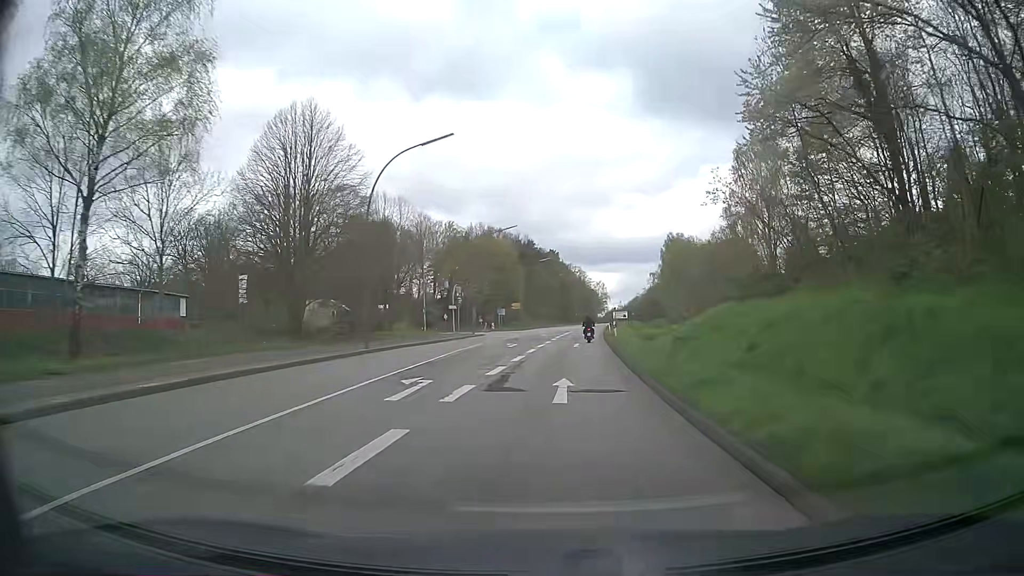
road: secondary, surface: asphalt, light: Day
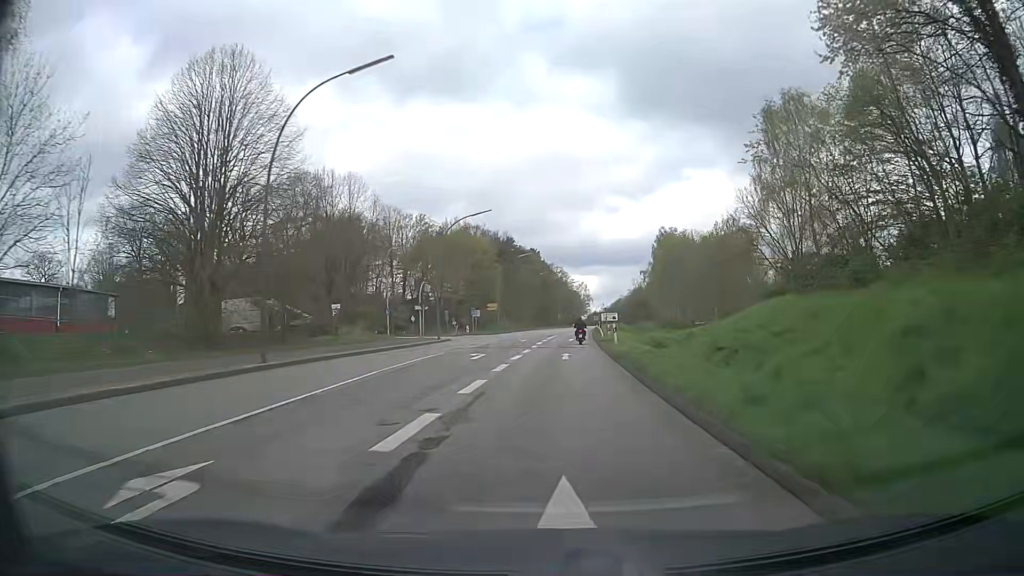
(+0.2, +10.2) m; +2°
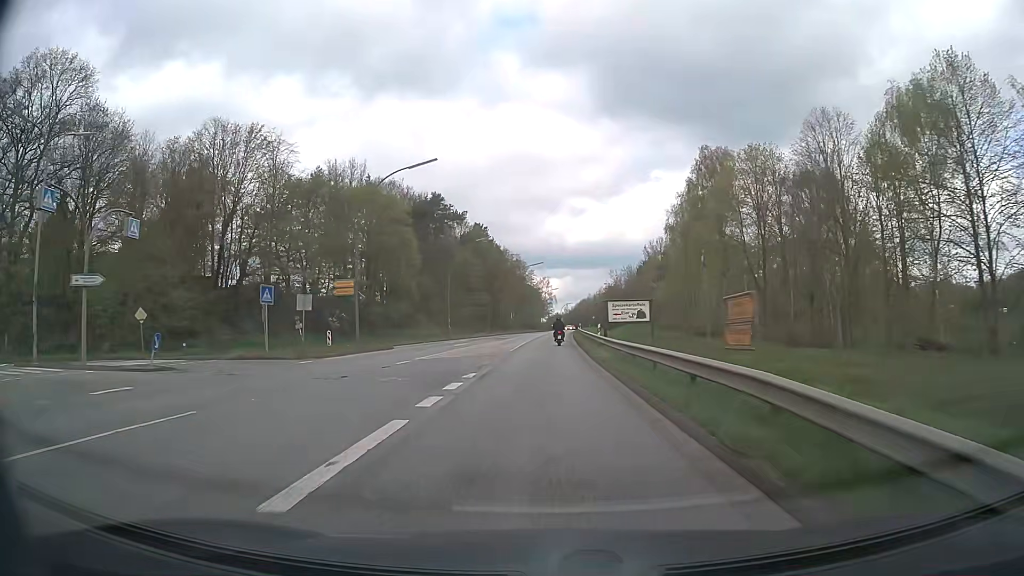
(+2.1, +50.4) m; +4°
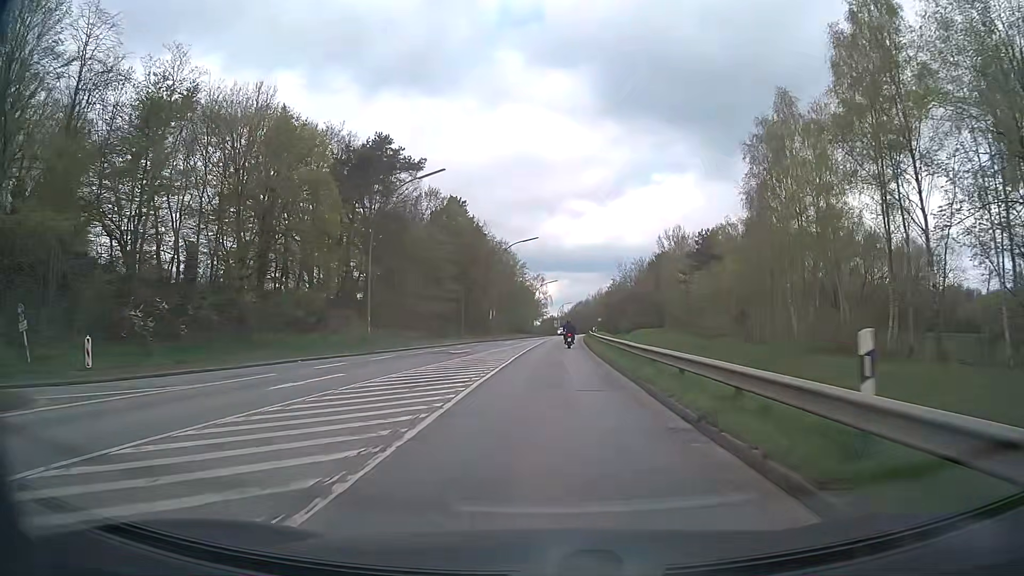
(0.0, +30.0) m; +1°
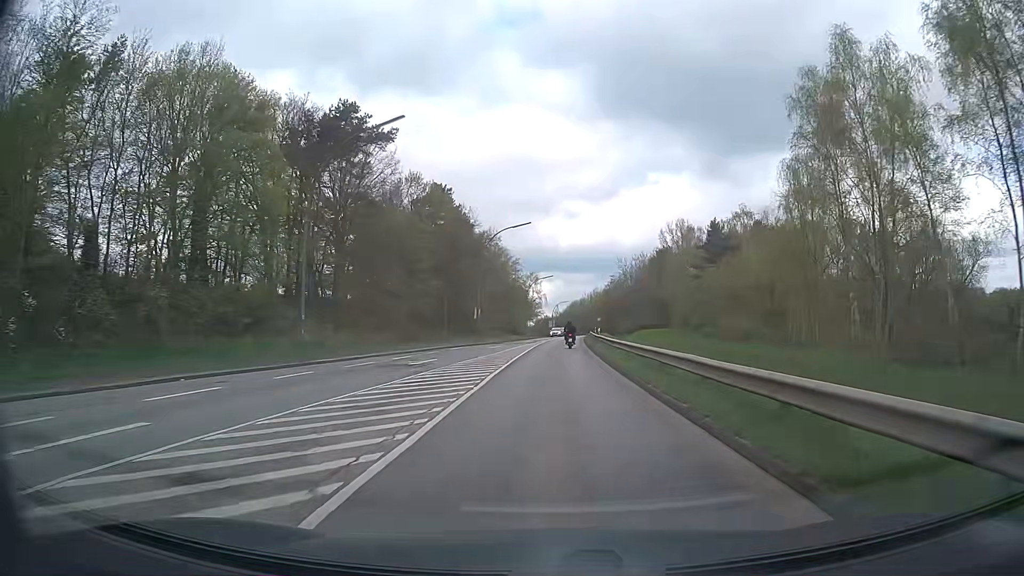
(0.0, +10.0) m; 0°
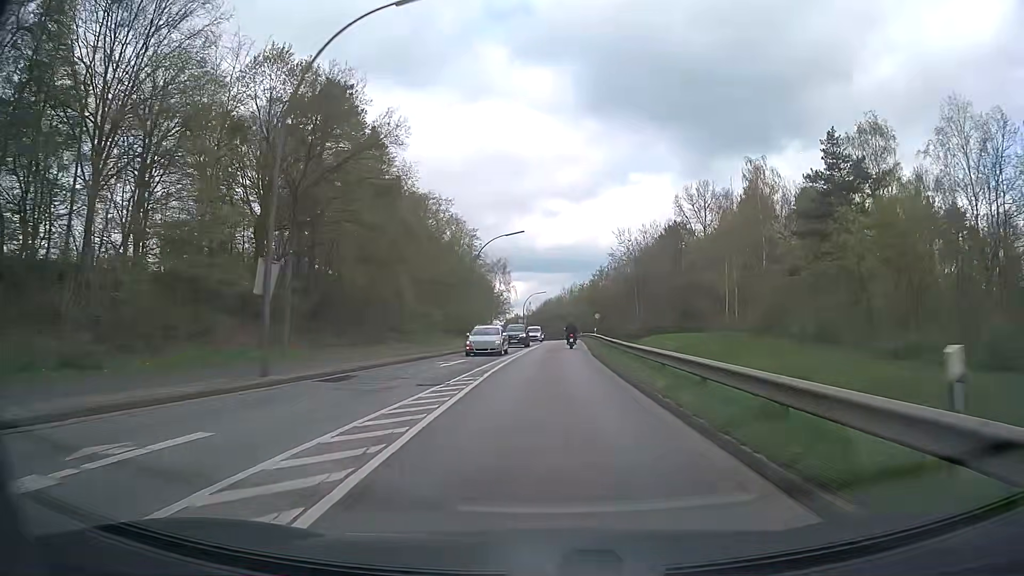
(+0.7, +40.5) m; +2°
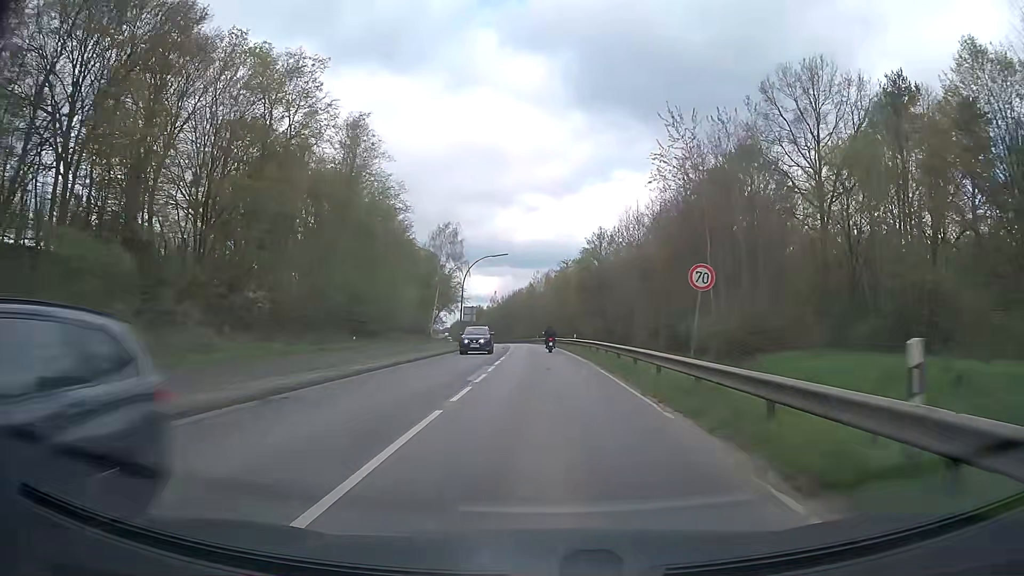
(+1.5, +51.6) m; +3°
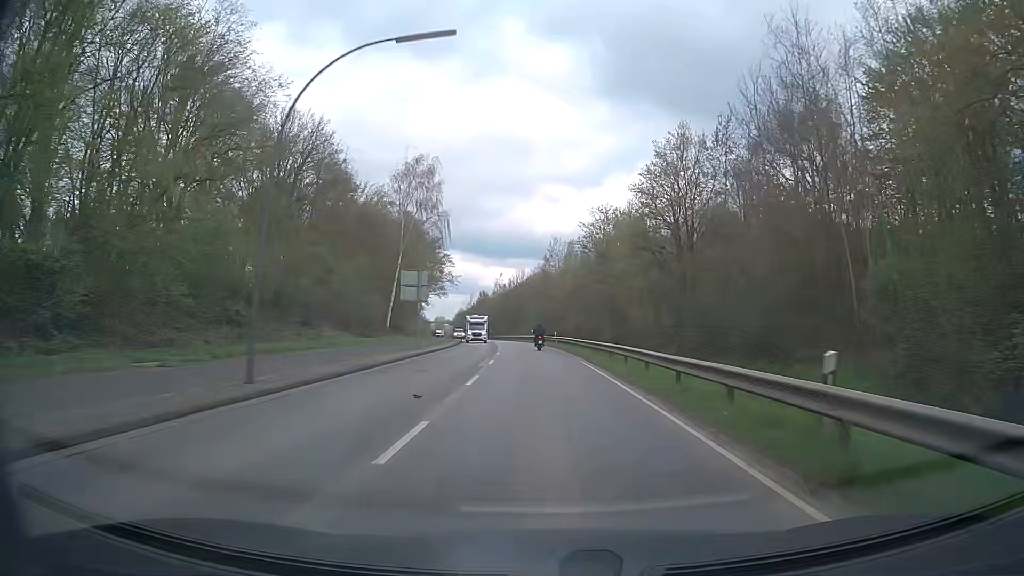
(-0.4, +42.2) m; -2°
(0, +10) (0, +20) (0, +30) (-1, +40) (-1, +50) (-2, +60) (-3, +70) (-4, +80) (-5, +90) (-6, +100) m
